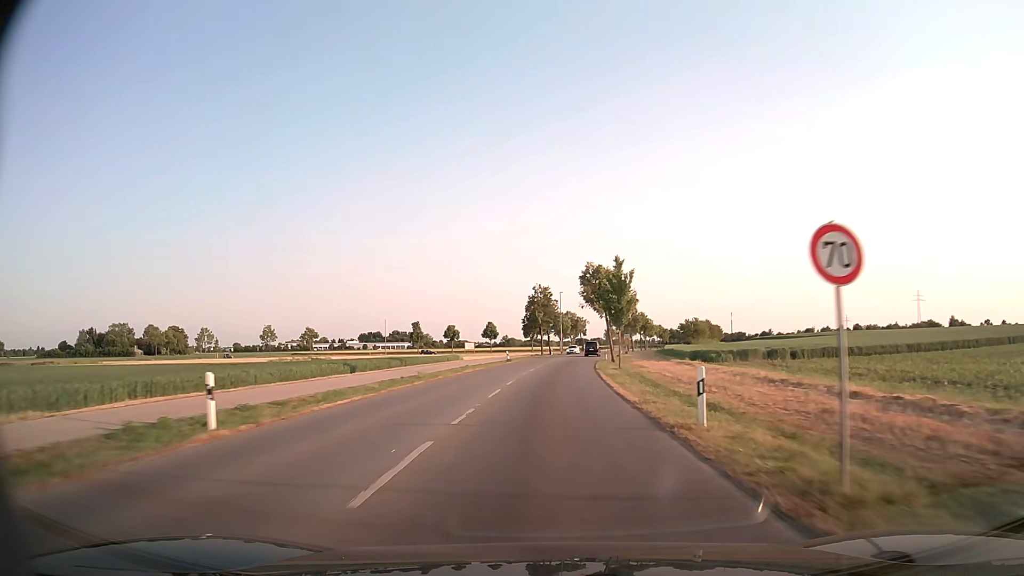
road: tertiary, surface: asphalt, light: Day
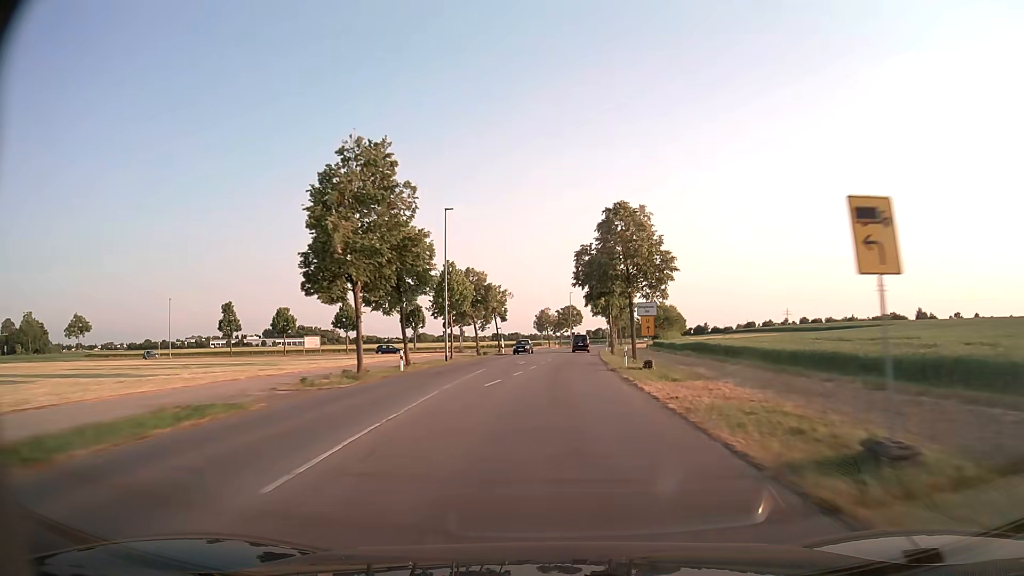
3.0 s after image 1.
(+3.7, +72.1) m; +7°
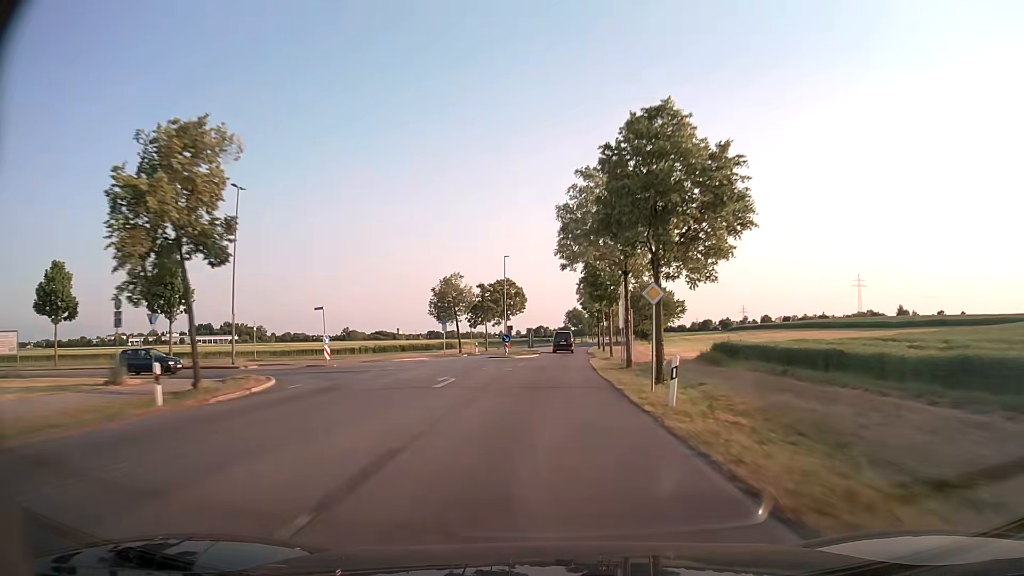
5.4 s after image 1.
(+2.9, +58.8) m; +5°
(0, +10) (0, +20) (0, +30) (+1, +40) (+1, +50) (+2, +60) (+2, +70) (+3, +80) (+4, +90) (+5, +100) m
